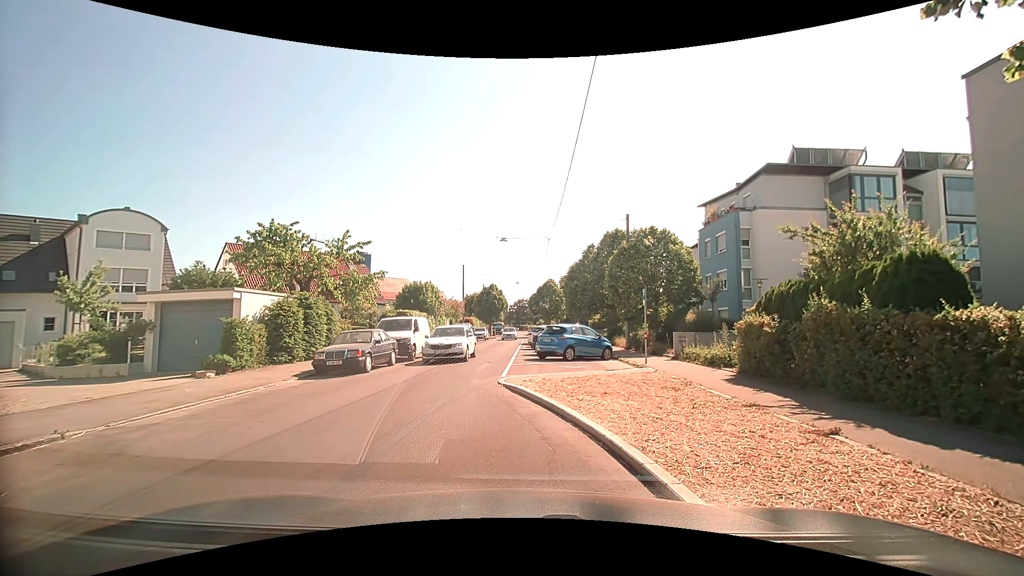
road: residential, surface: asphalt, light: Day
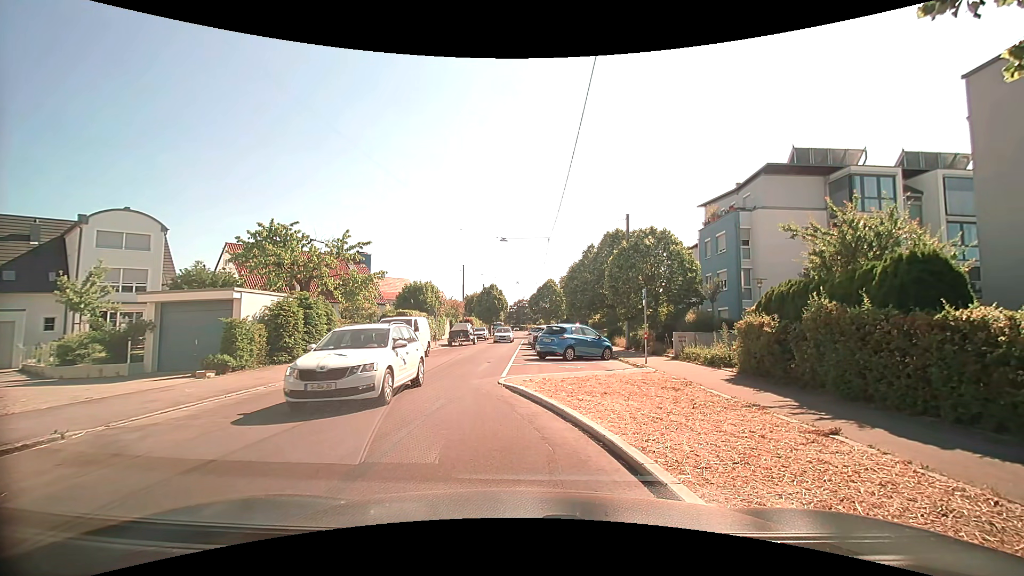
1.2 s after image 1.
(0.0, 0.0) m; 0°
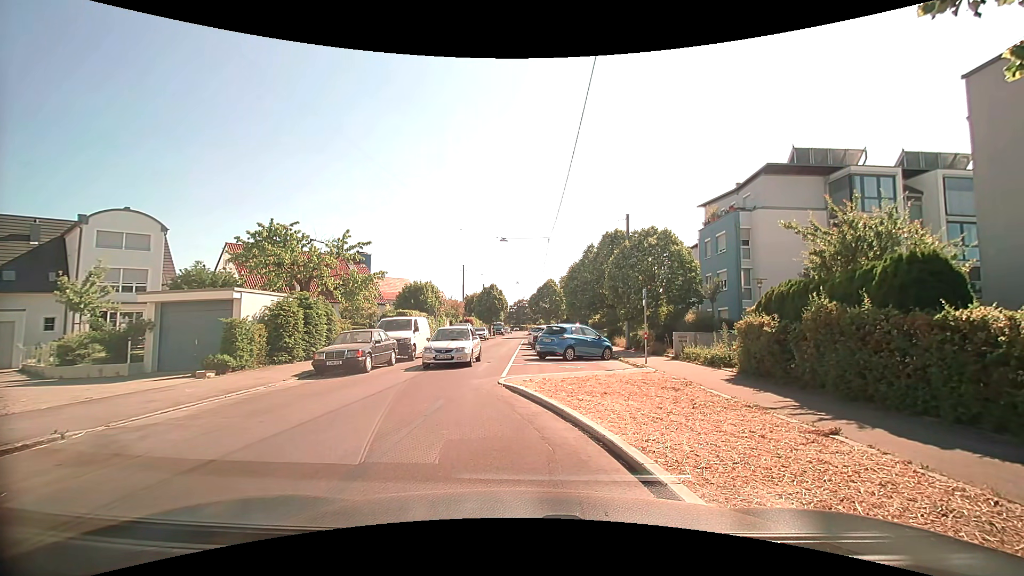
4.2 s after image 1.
(0.0, 0.0) m; 0°
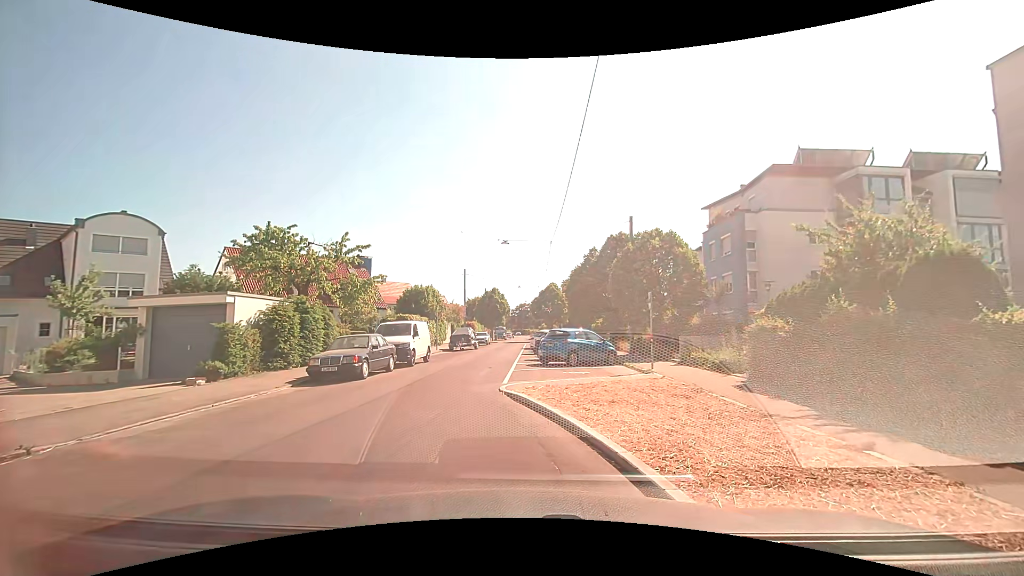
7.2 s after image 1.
(0.0, +0.6) m; 0°
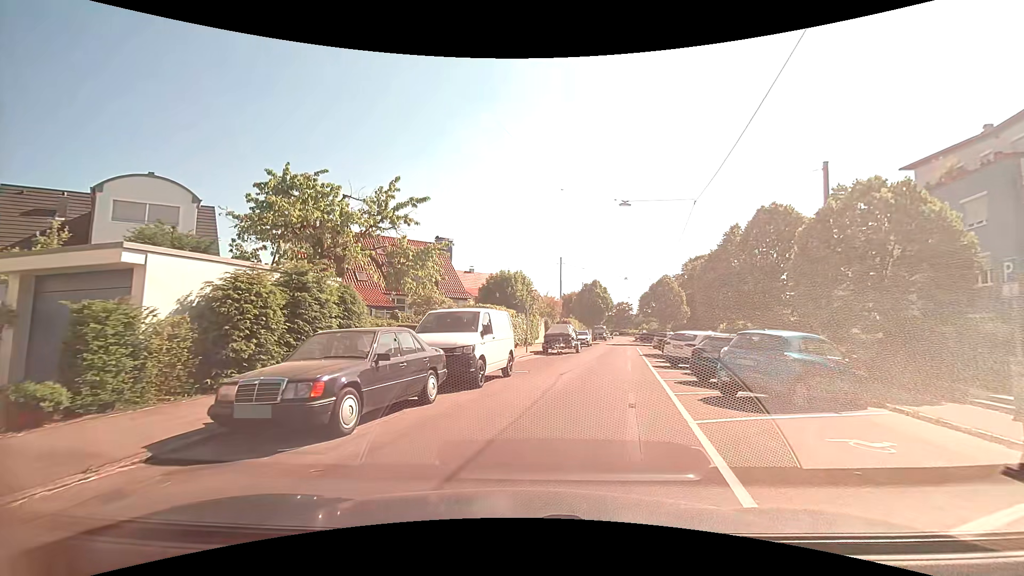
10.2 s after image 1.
(-1.3, +10.0) m; -12°
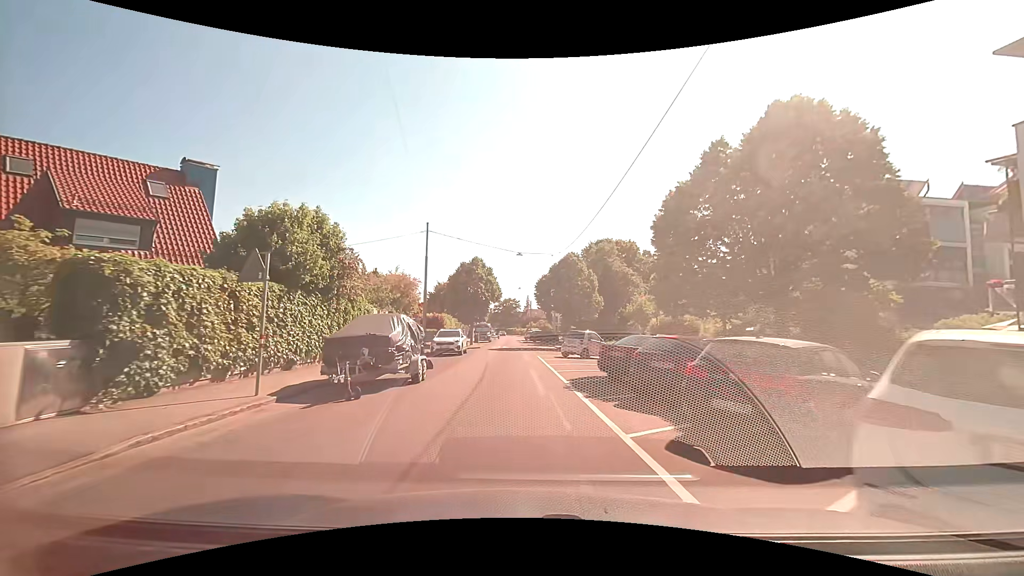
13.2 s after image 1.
(+2.9, +19.1) m; +13°
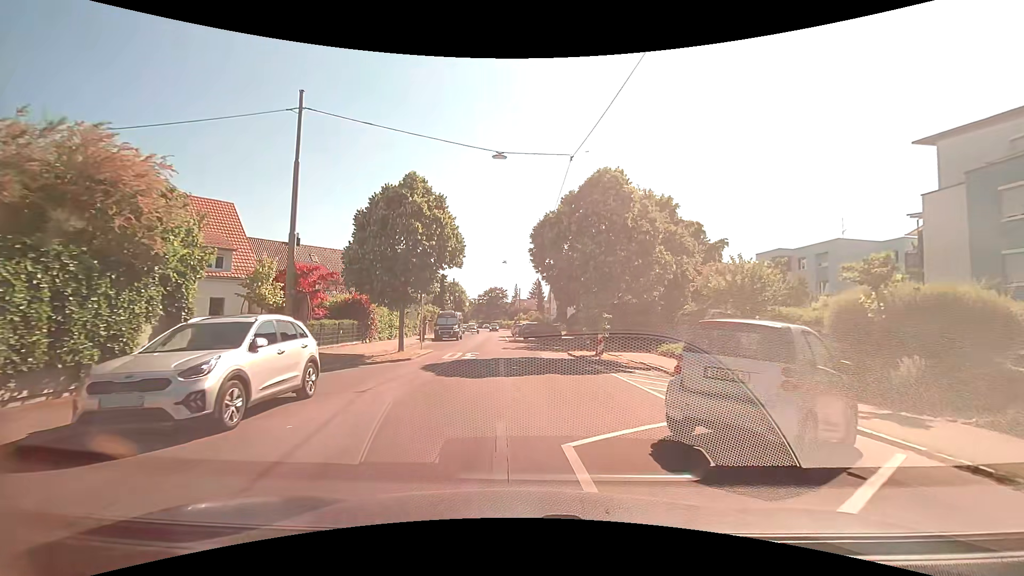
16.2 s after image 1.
(+0.1, +22.0) m; +2°
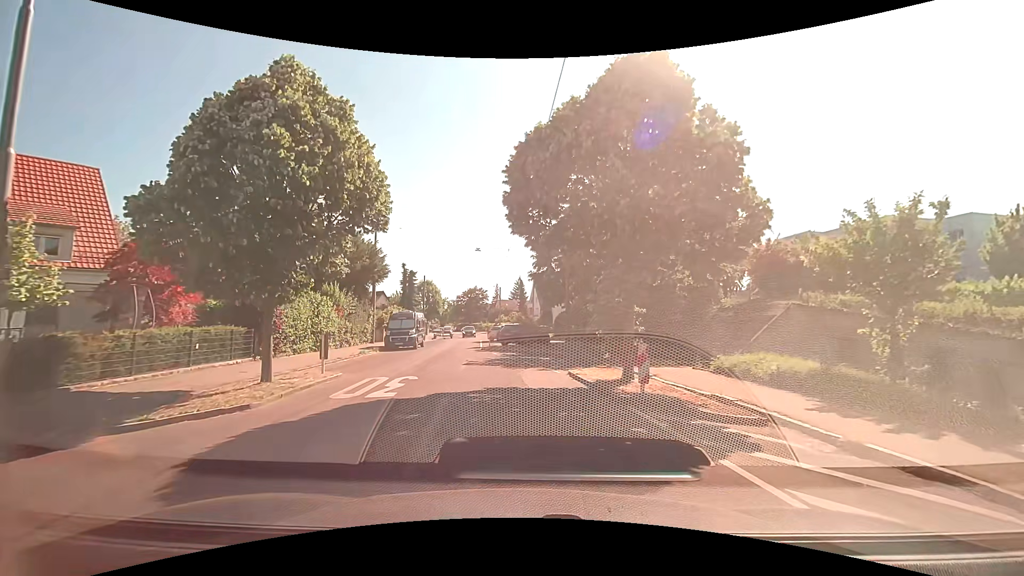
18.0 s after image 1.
(+0.1, +9.5) m; +1°
(0, +10) (-1, +20) (-3, +30) (-5, +39) (-6, +49) (-6, +59) (-6, +69) (-7, +79) (-8, +89) (-9, +99) m
